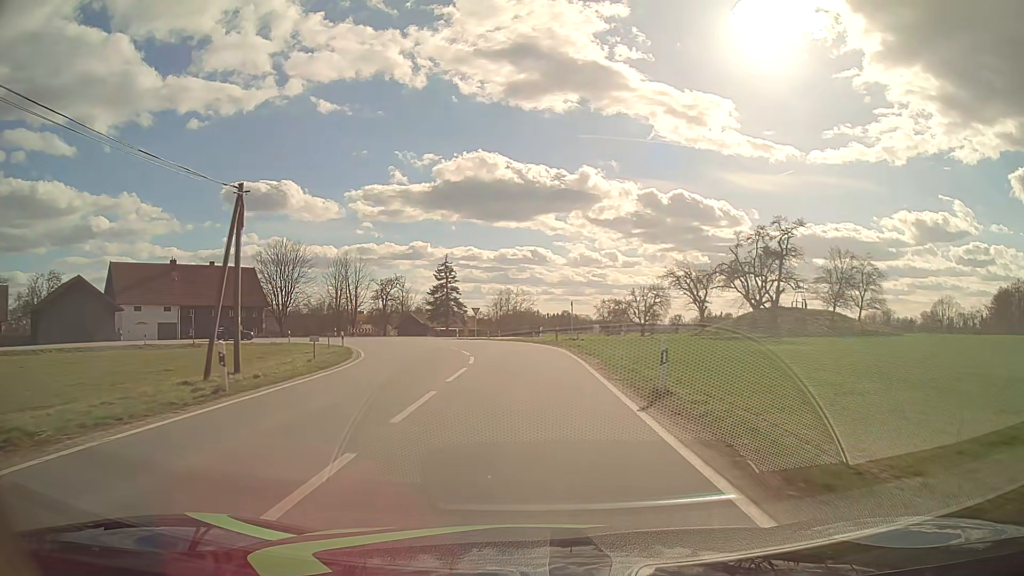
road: tertiary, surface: asphalt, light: Day
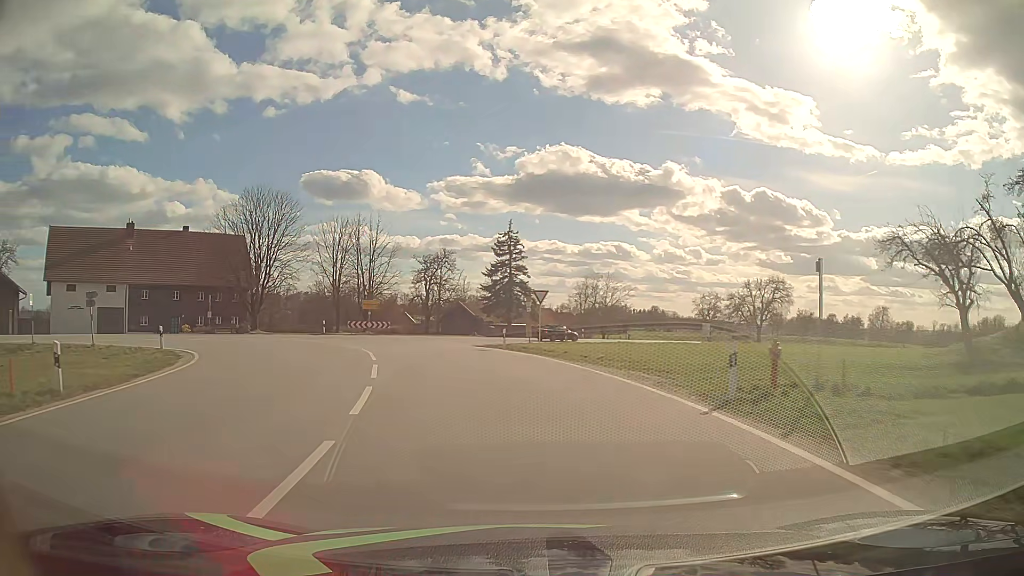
(-1.2, +29.3) m; -7°
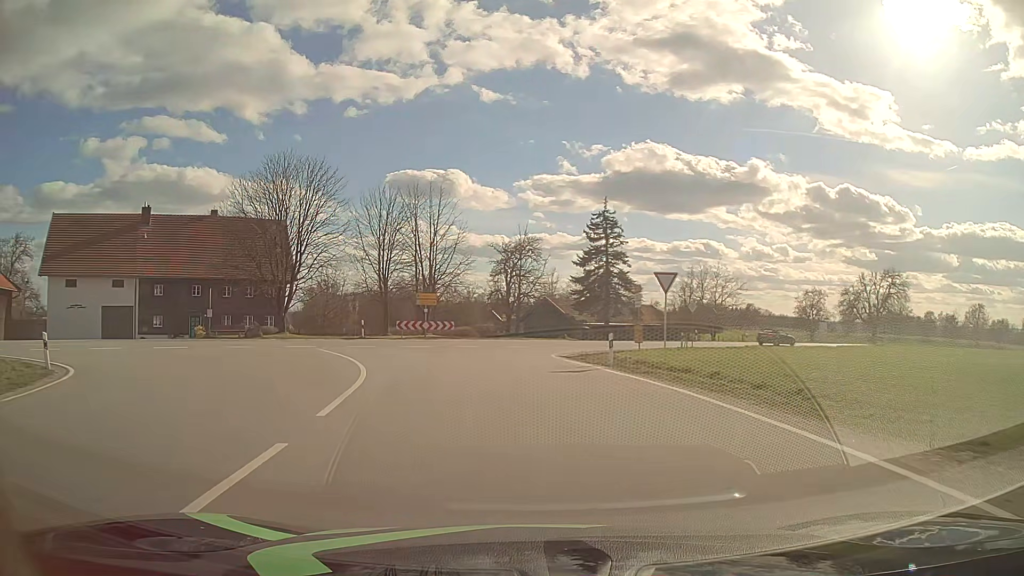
(-0.8, +12.6) m; -8°
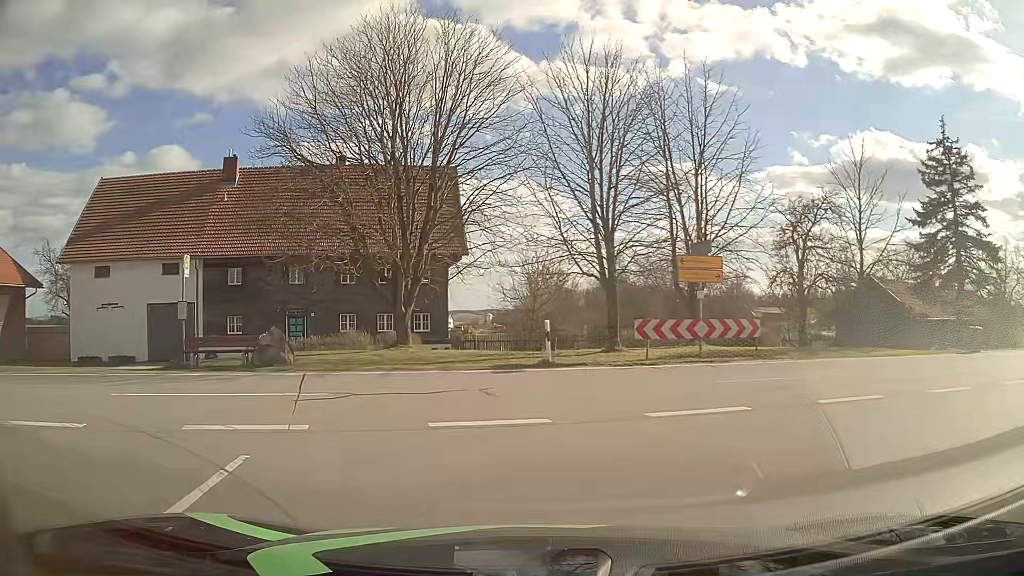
(-3.7, +22.3) m; -20°
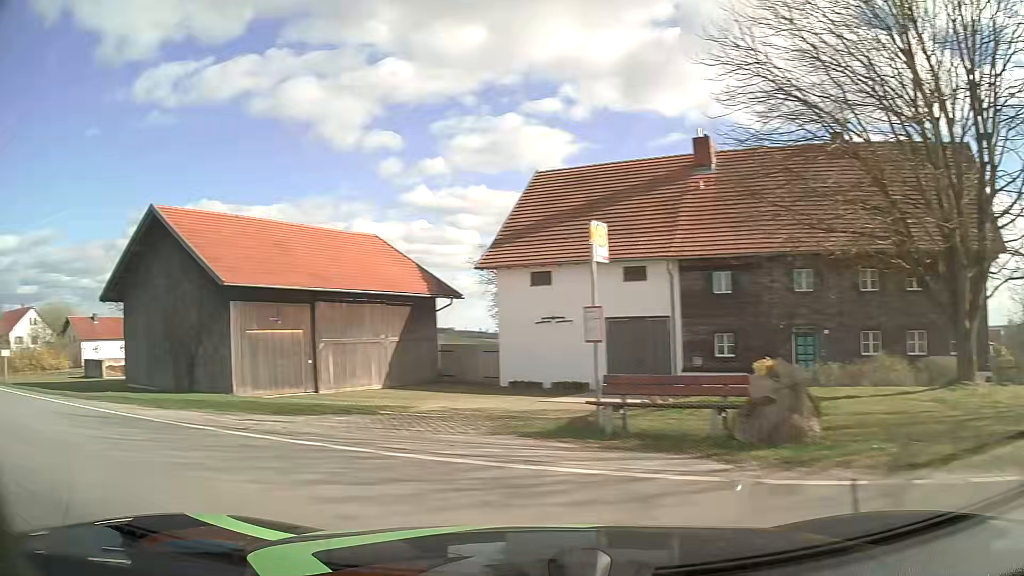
(-2.0, +8.3) m; -43°
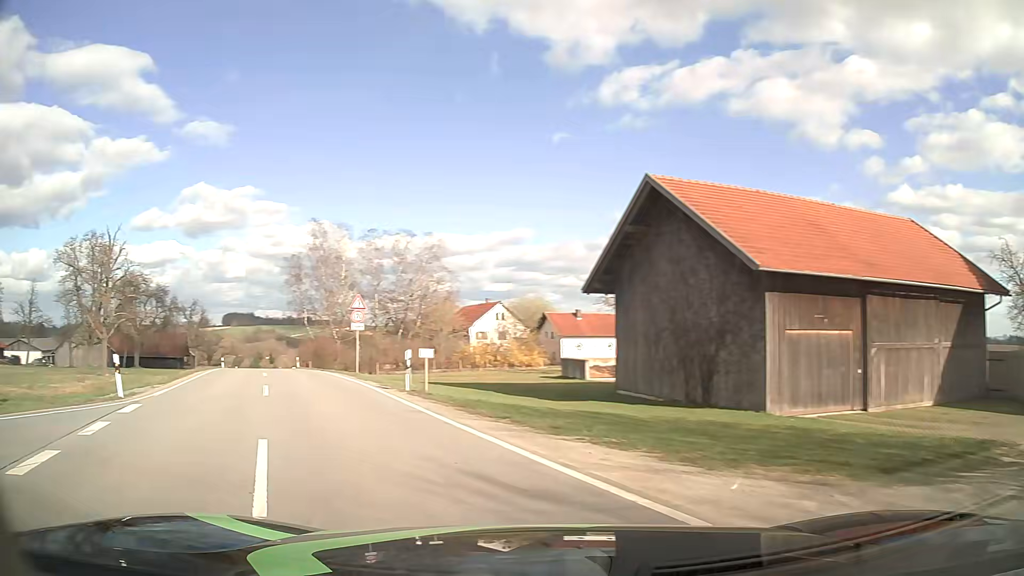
(-2.4, +5.6) m; -42°
(-2, +10) (-6, +19) (-10, +28) (-14, +37) (-18, +46) (-22, +55) (-27, +65) (-31, +74) (-35, +83) (-39, +92) m
